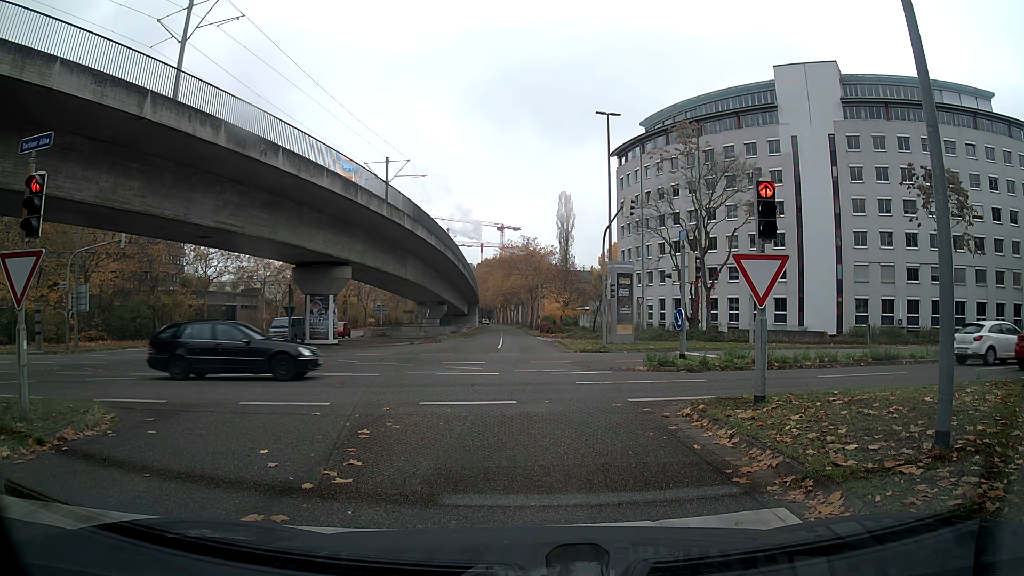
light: Day
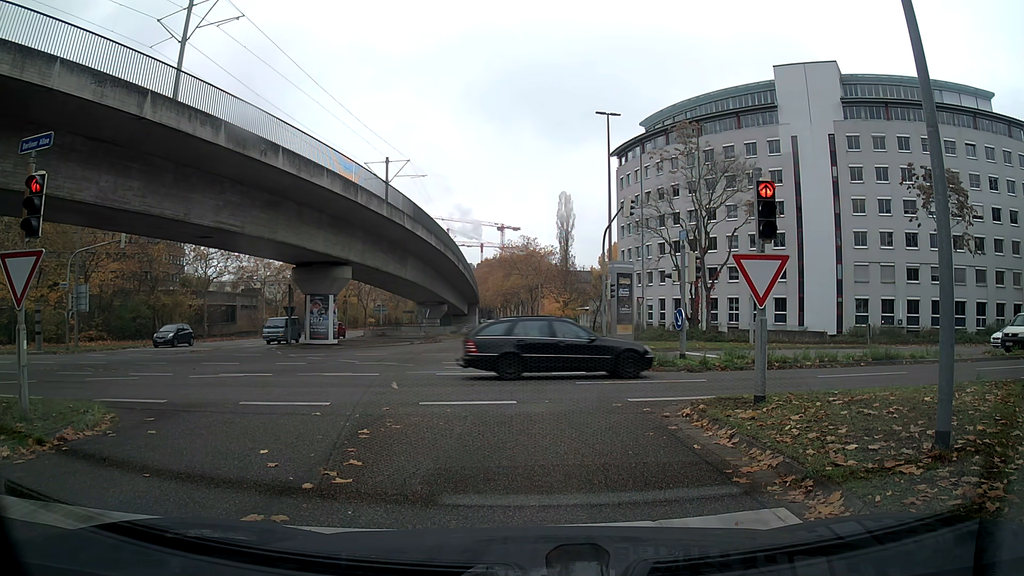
(0.0, 0.0) m; 0°
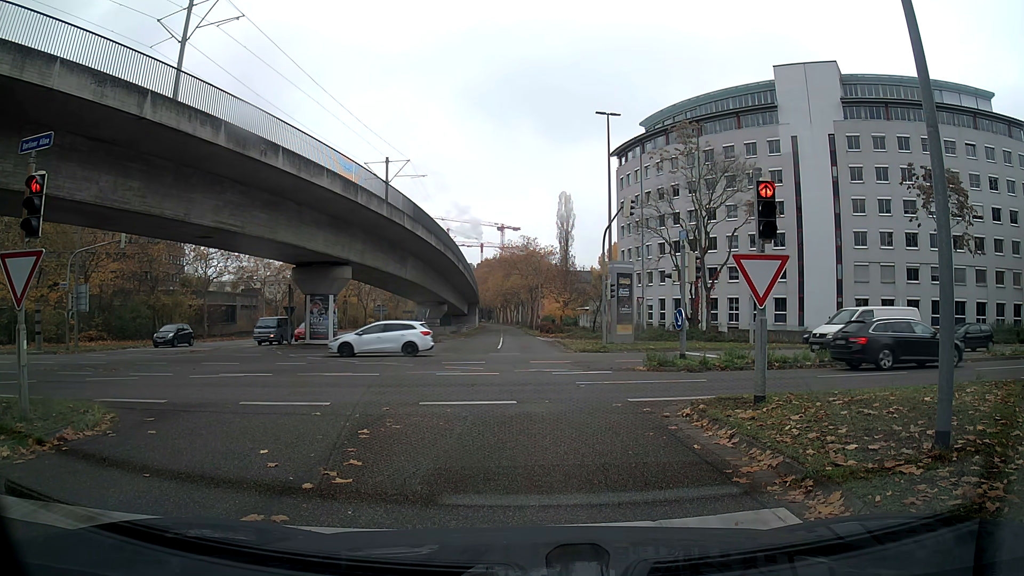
(0.0, 0.0) m; 0°
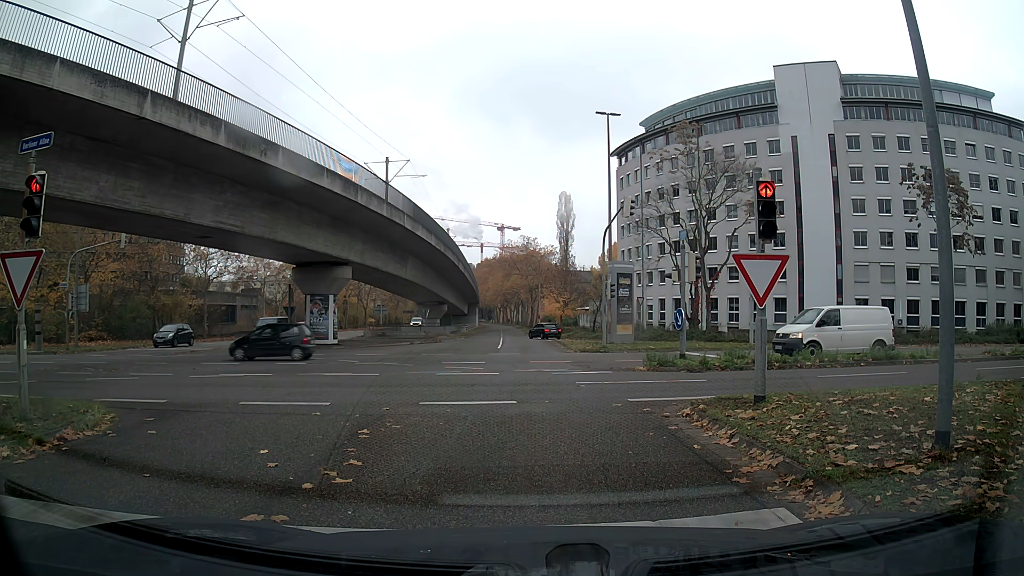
(0.0, 0.0) m; 0°
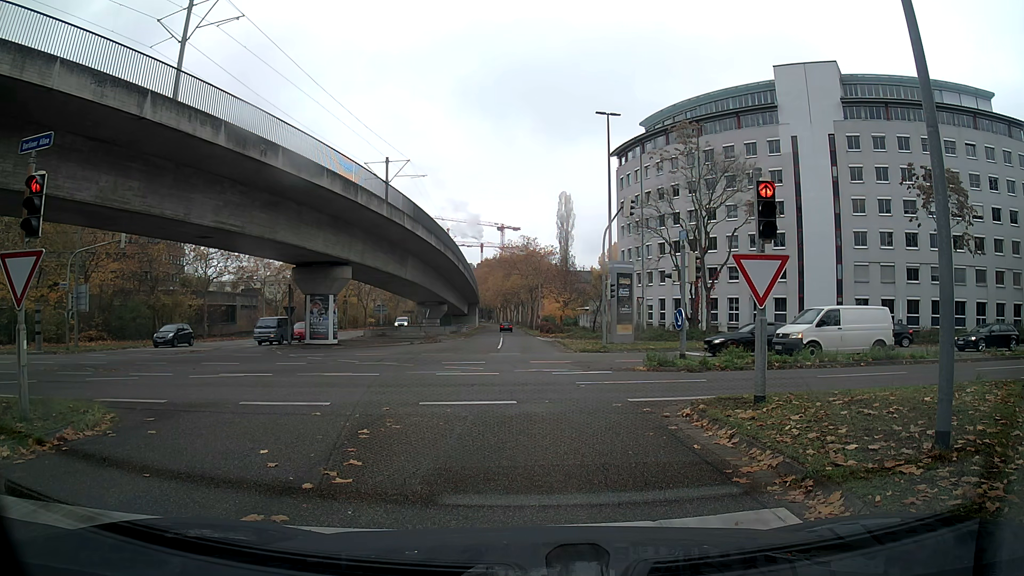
(0.0, 0.0) m; 0°
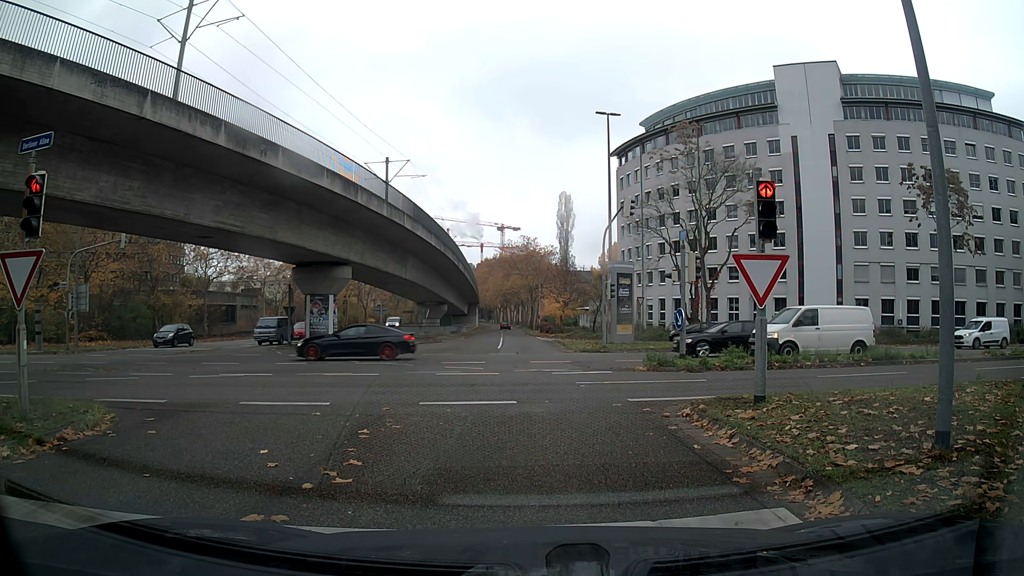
(0.0, 0.0) m; 0°
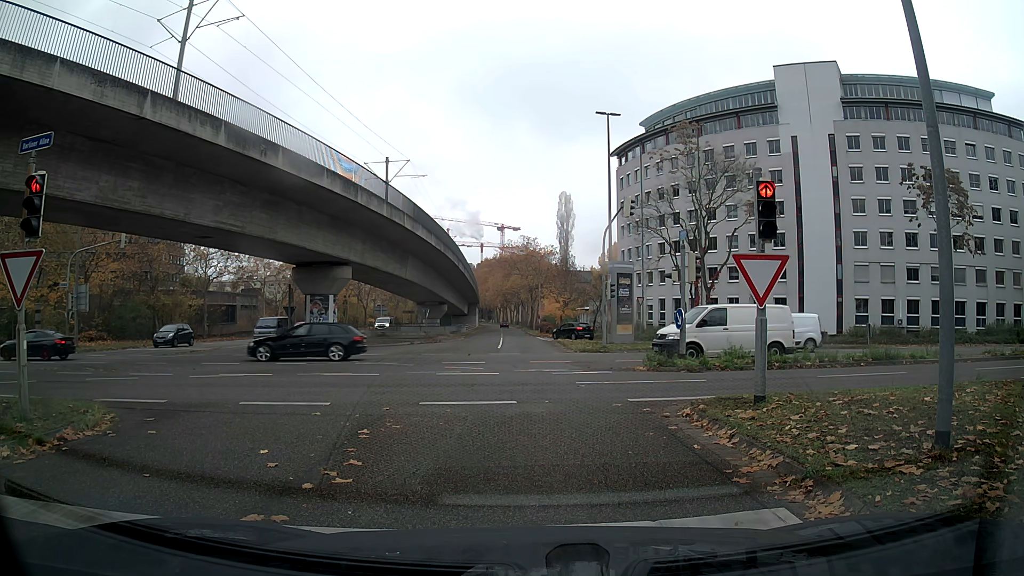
(0.0, 0.0) m; 0°
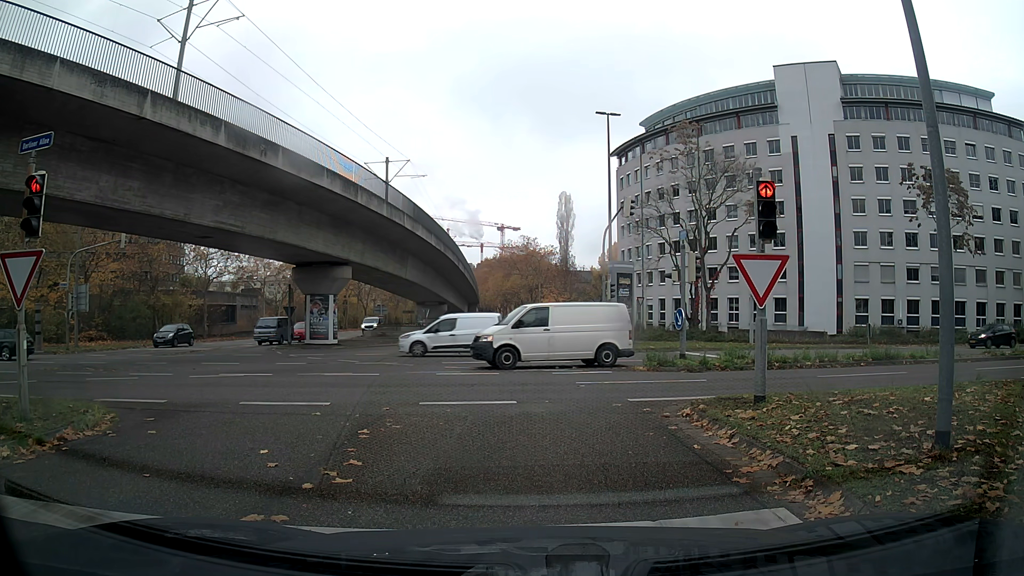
(0.0, 0.0) m; 0°
(0, +10) (0, +20) (0, +30) (0, +40) (-1, +50) (-1, +60) (-1, +70) (-2, +80) (-2, +90) (-3, +100) m
